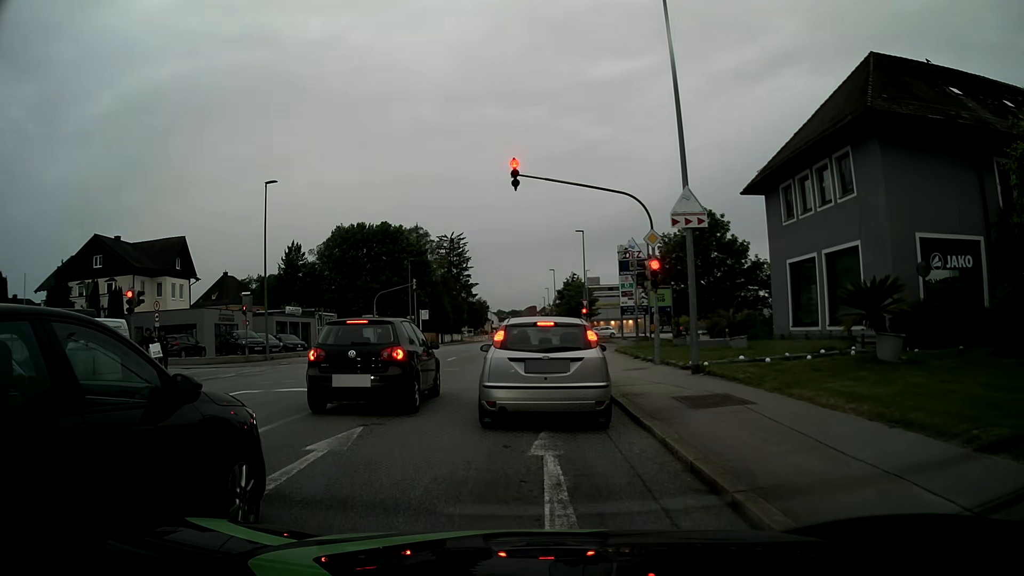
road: tertiary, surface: asphalt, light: Day
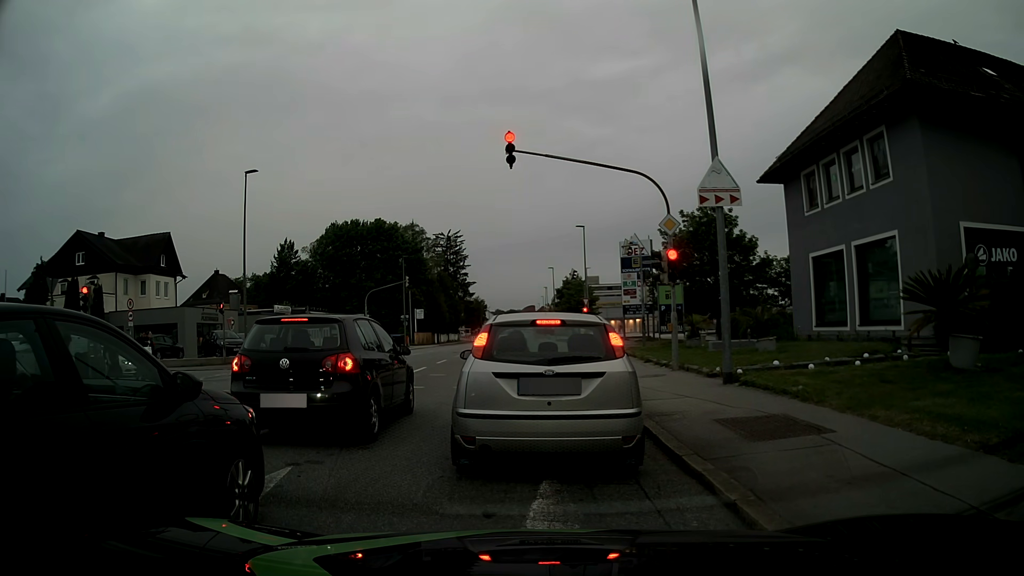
(0.0, +2.6) m; +1°
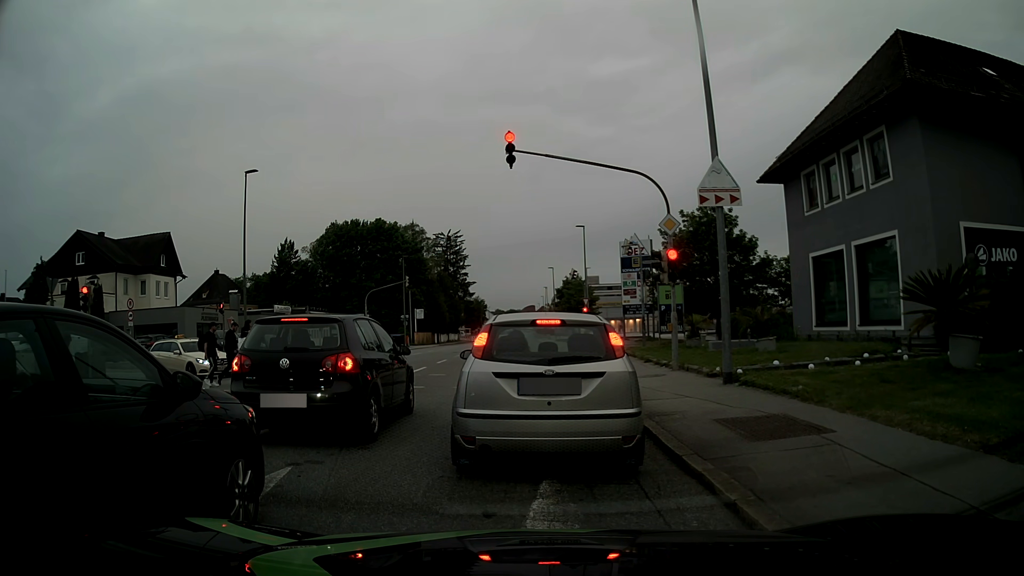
(0.0, 0.0) m; 0°
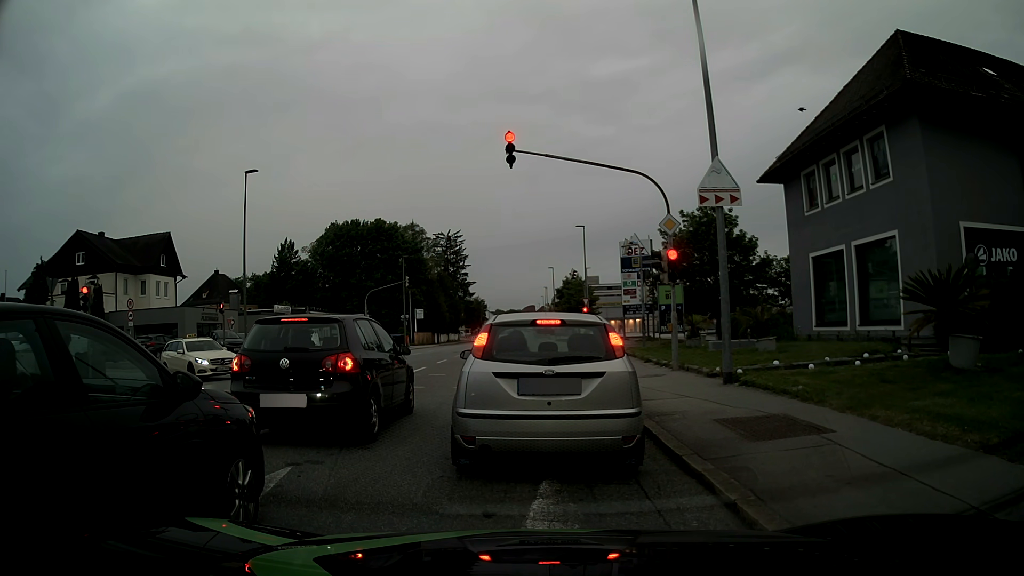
(0.0, 0.0) m; 0°
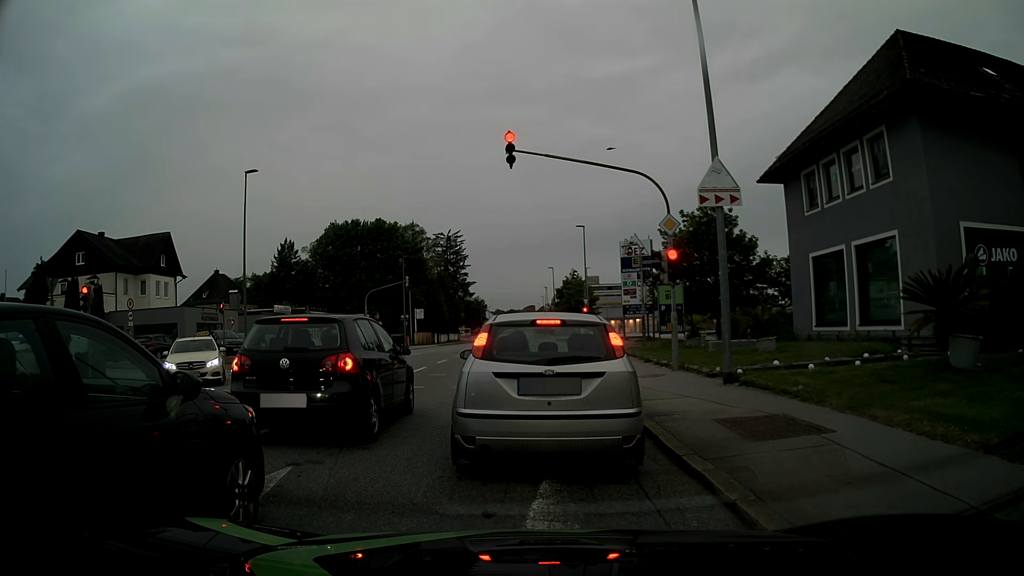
(0.0, 0.0) m; 0°
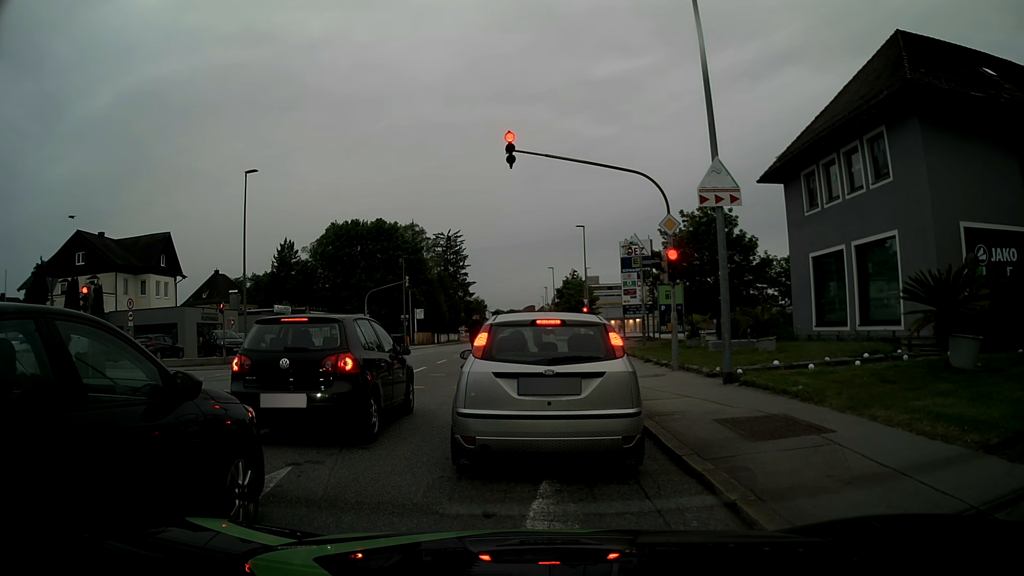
(0.0, 0.0) m; 0°
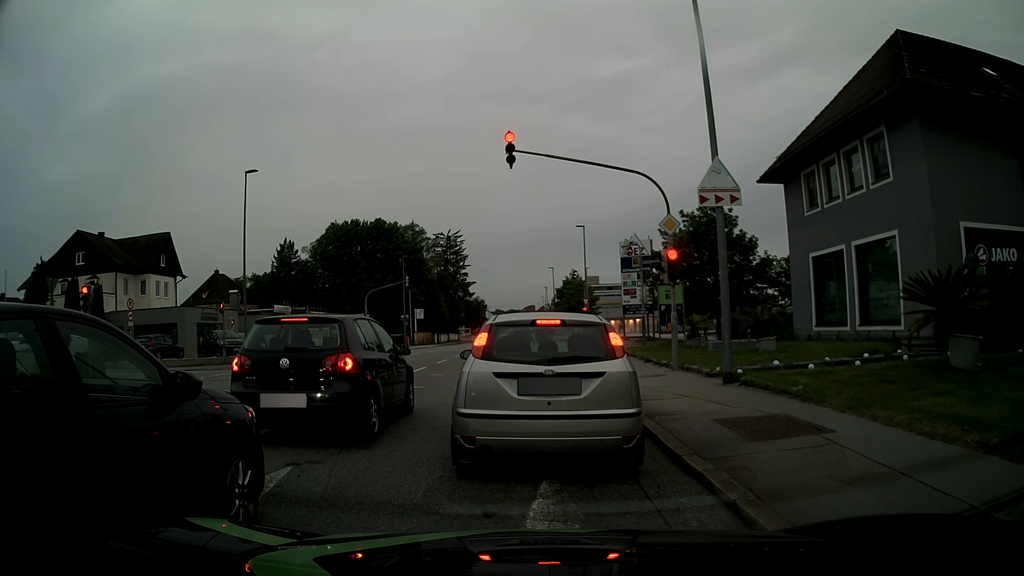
(0.0, 0.0) m; 0°
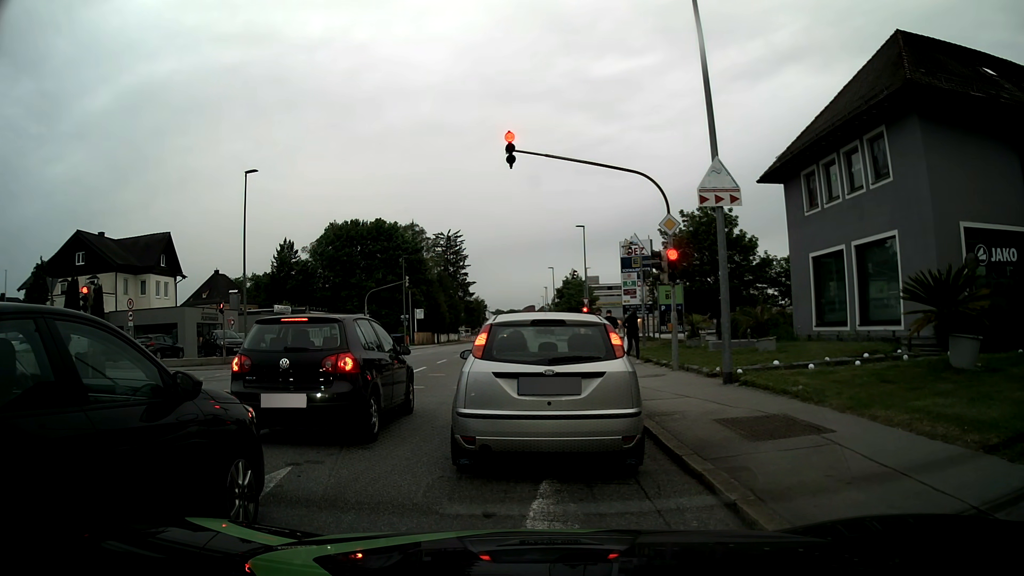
(0.0, 0.0) m; 0°
(0, +10) (0, +20) (0, +30) (0, +40) (0, +50) (0, +60) (0, +70) (0, +80) (-1, +90) (0, +100) m
